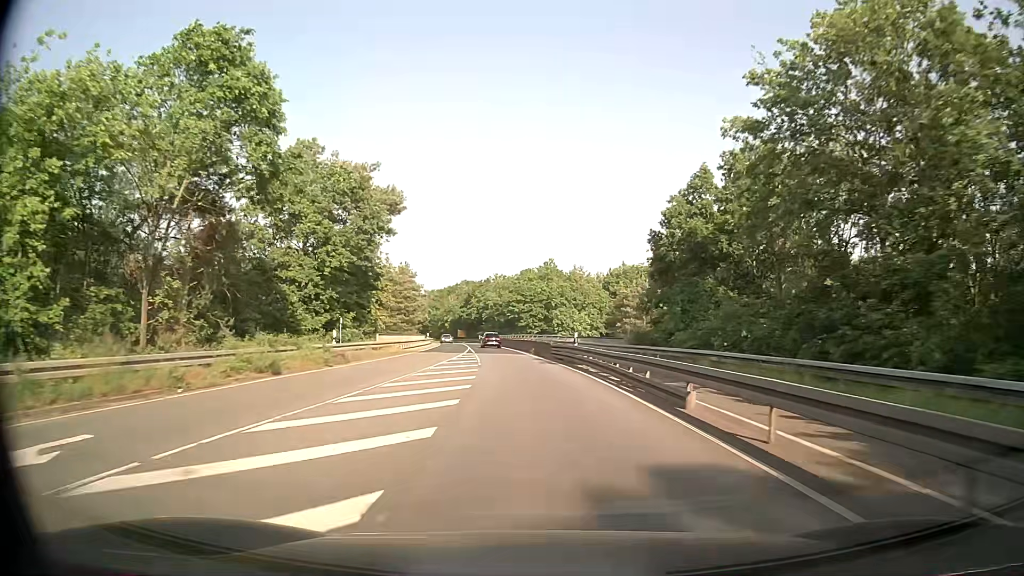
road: secondary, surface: asphalt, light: Day
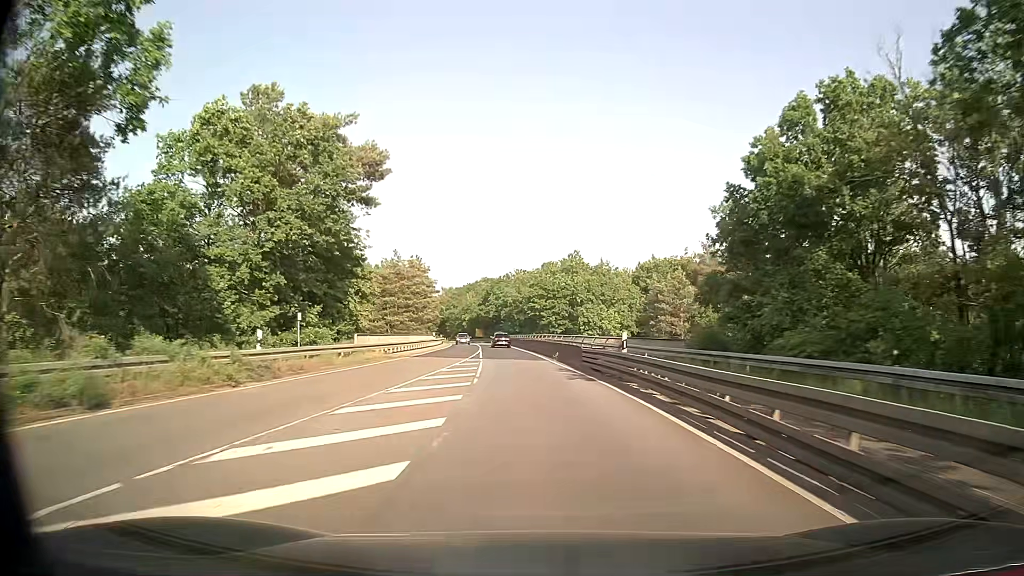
(-0.2, +10.0) m; -2°
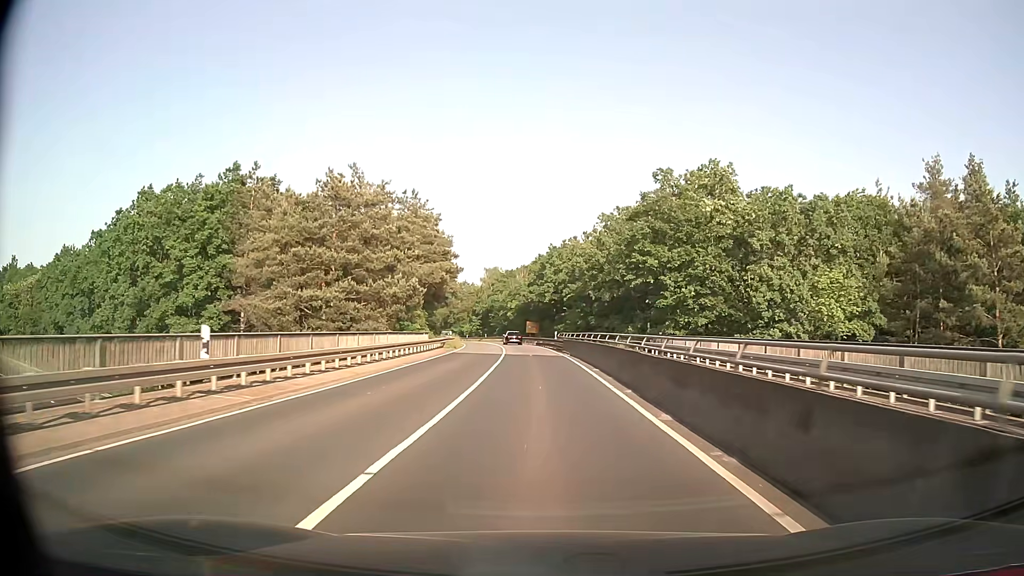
(-2.8, +50.0) m; -5°
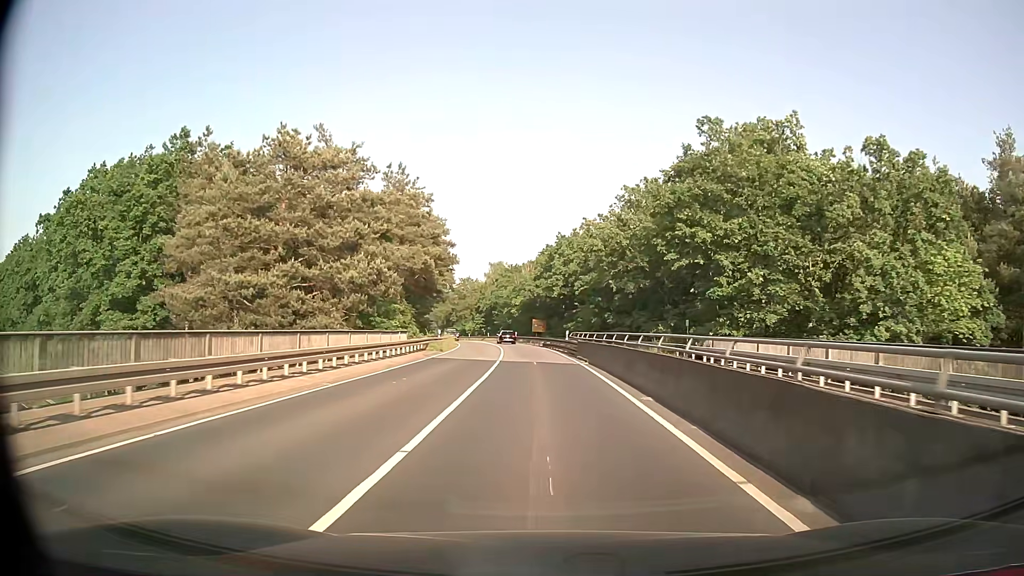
(-0.1, +9.9) m; -1°
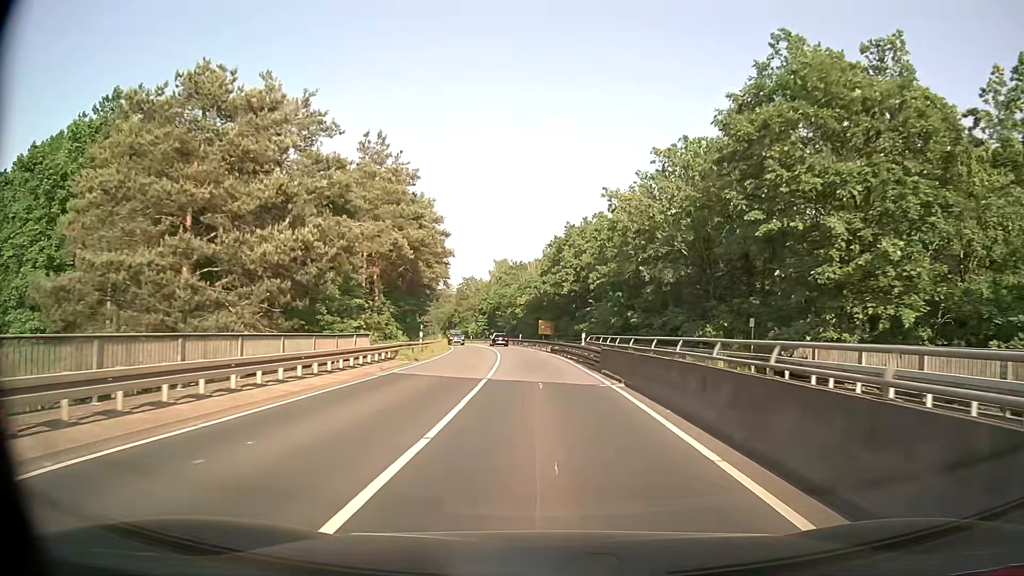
(-0.1, +9.8) m; -1°
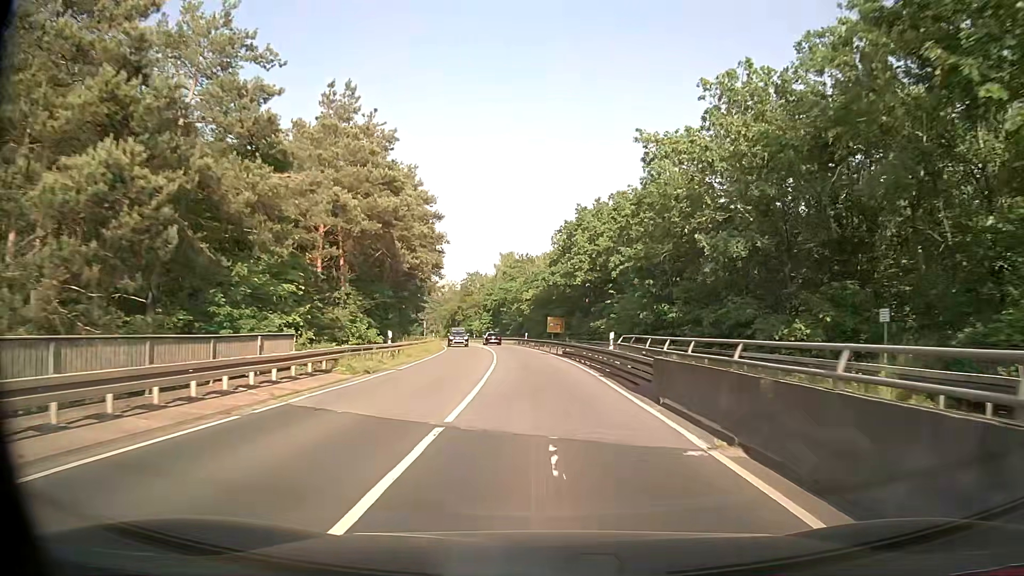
(0.0, +9.7) m; -1°
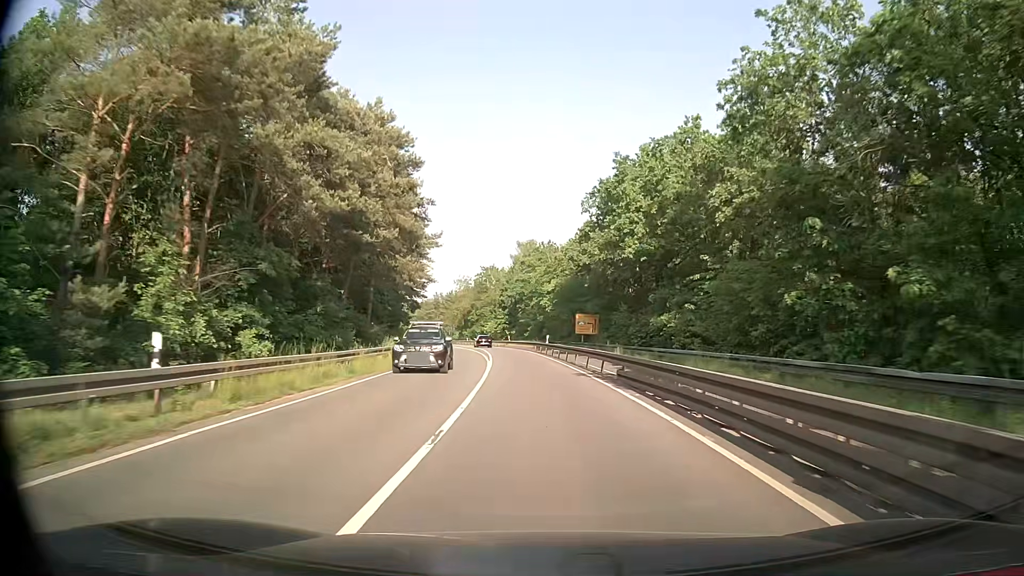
(-0.3, +19.1) m; -2°
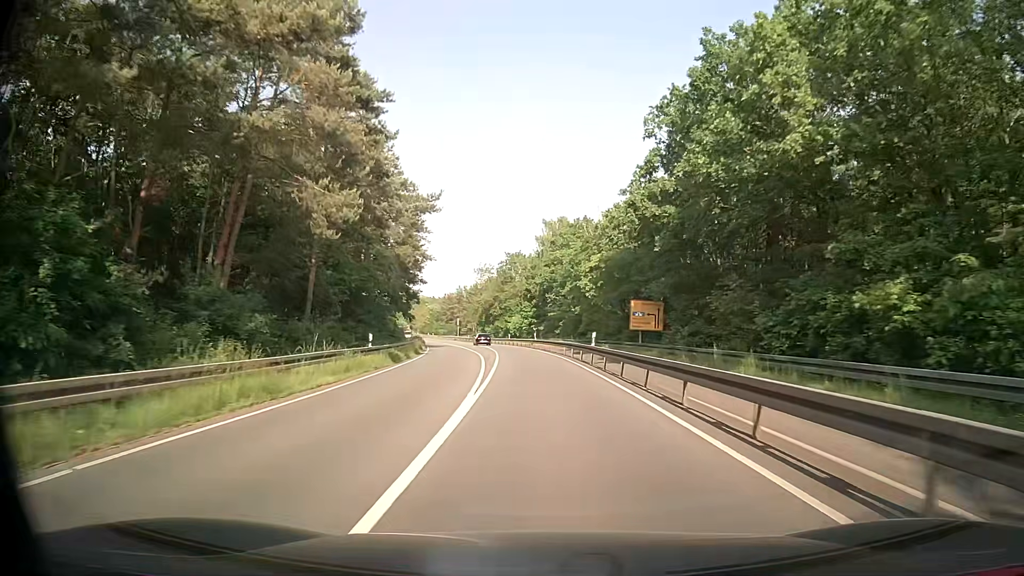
(-0.4, +18.8) m; -2°
(0, +10) (0, +20) (-1, +30) (-2, +40) (-2, +50) (-4, +60) (-5, +70) (-7, +80) (-9, +89) (-11, +99) m
